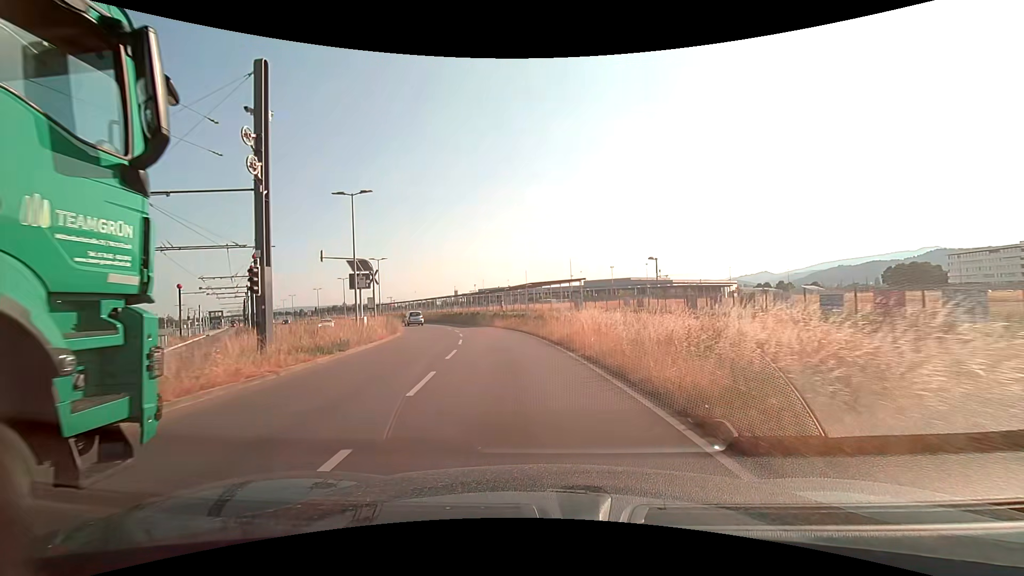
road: secondary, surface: asphalt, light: Day
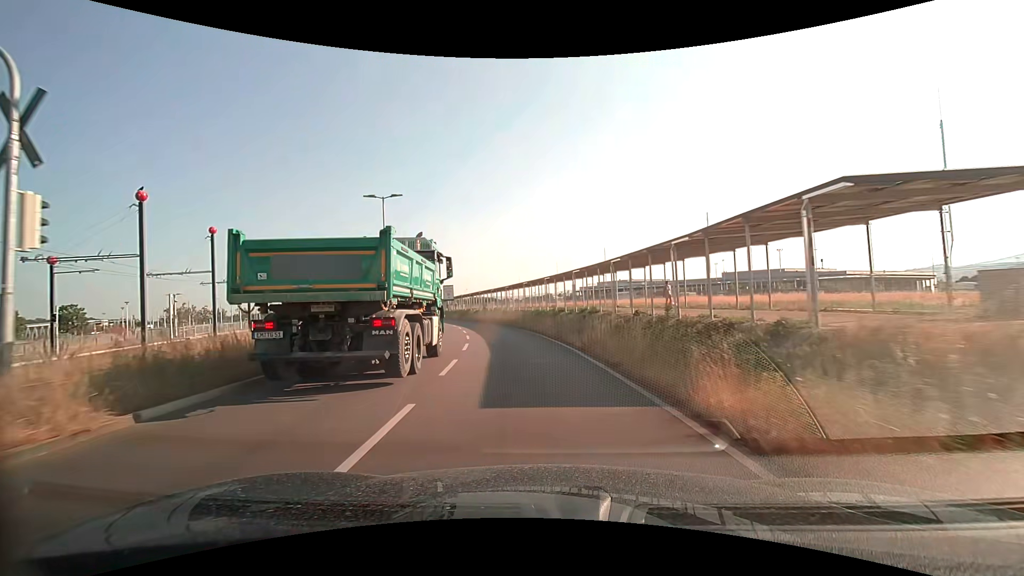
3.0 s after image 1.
(-4.0, +34.3) m; -13°
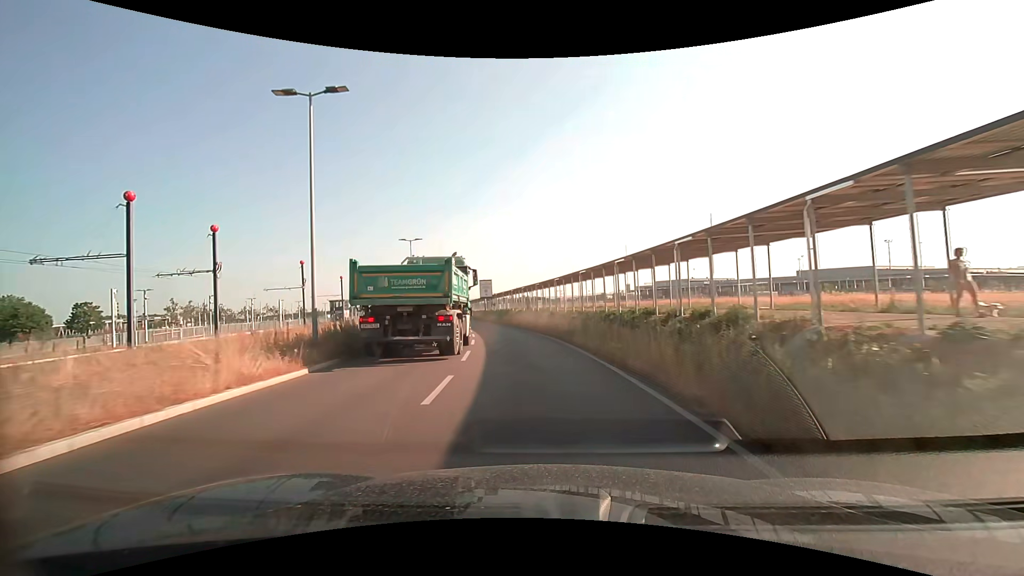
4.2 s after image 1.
(-0.8, +15.2) m; -6°
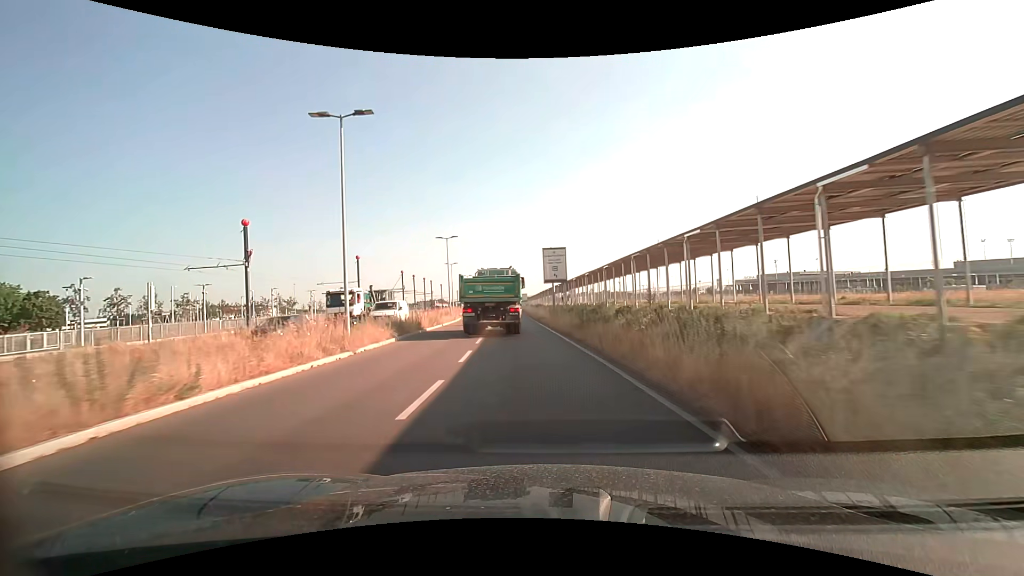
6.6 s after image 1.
(-2.8, +31.3) m; -9°
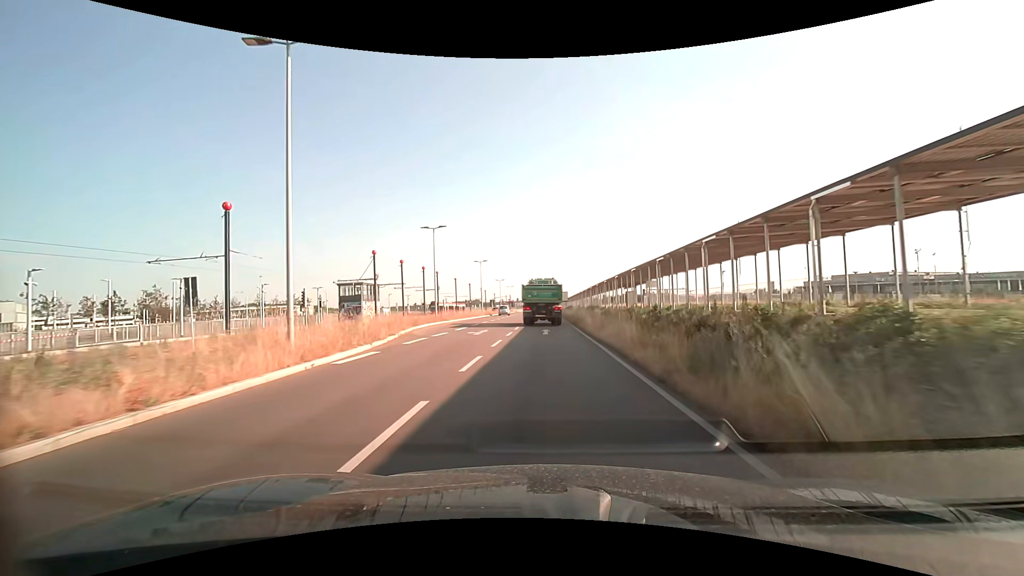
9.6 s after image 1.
(-2.2, +38.1) m; -4°
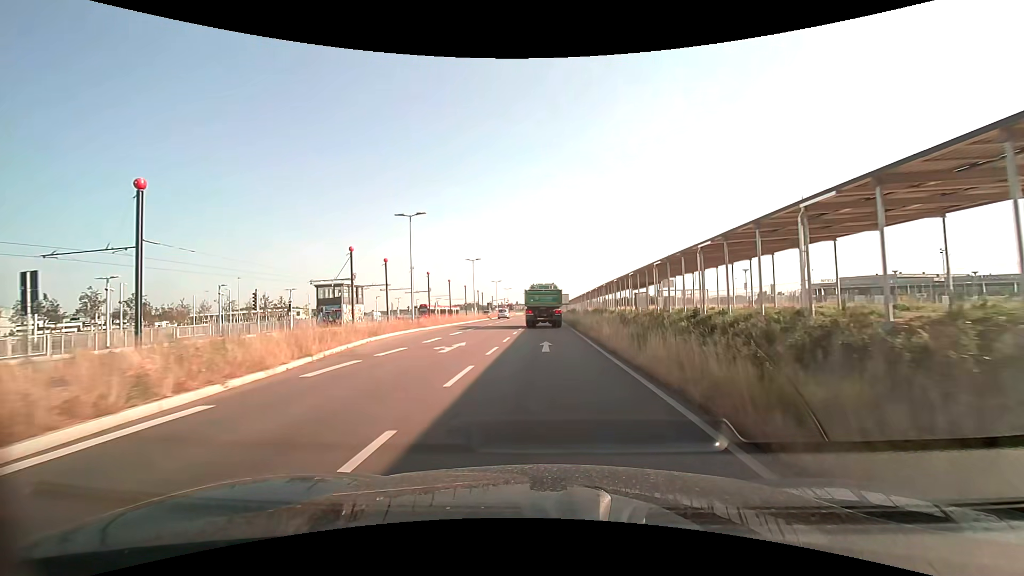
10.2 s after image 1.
(0.0, +7.5) m; +1°
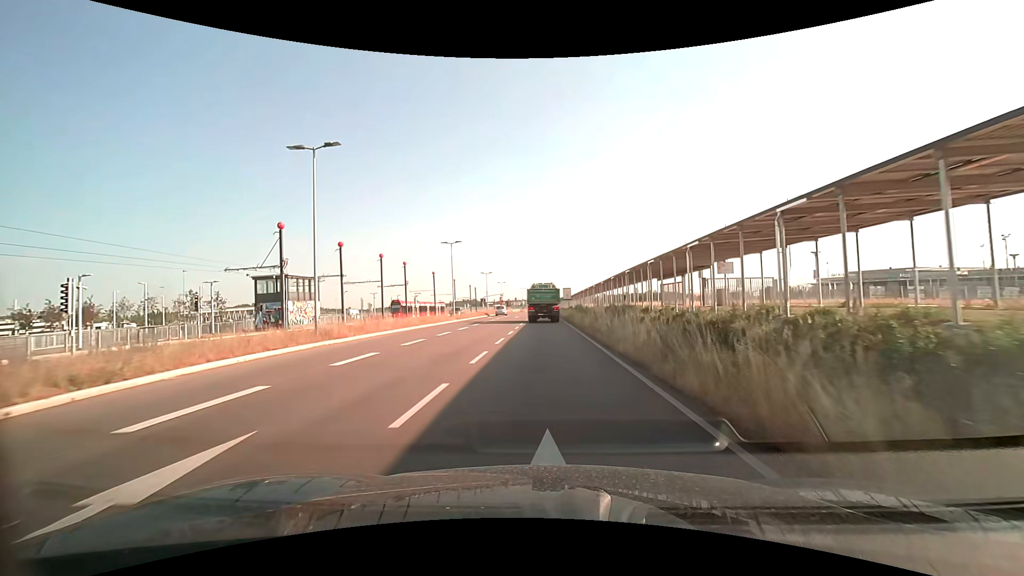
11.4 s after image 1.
(0.0, +14.9) m; 0°
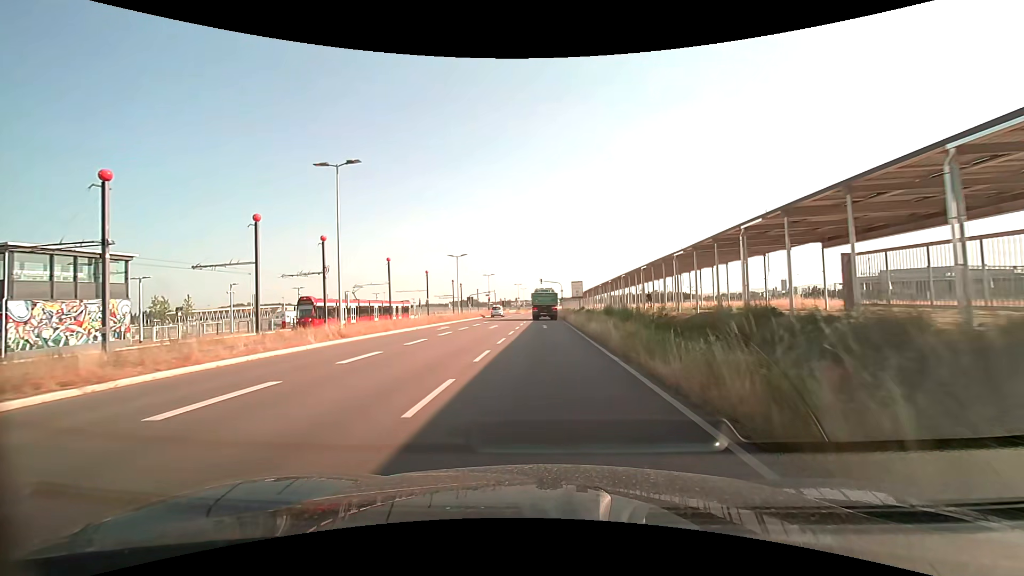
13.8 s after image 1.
(+0.1, +29.6) m; 0°
(0, +10) (0, +20) (0, +30) (0, +40) (0, +50) (0, +60) (0, +70) (0, +80) (0, +90) (0, +100) m
